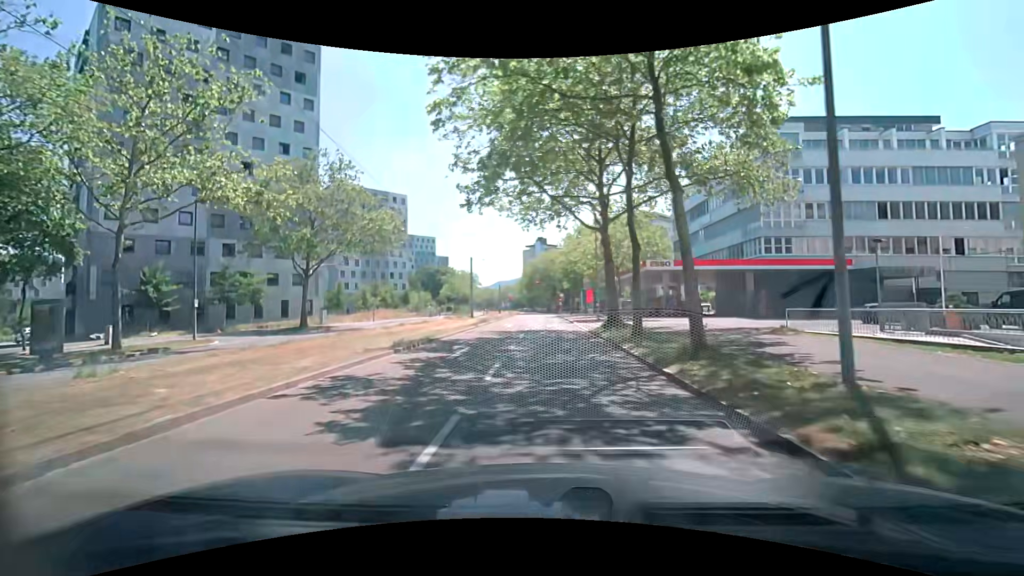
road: tertiary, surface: asphalt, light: Day
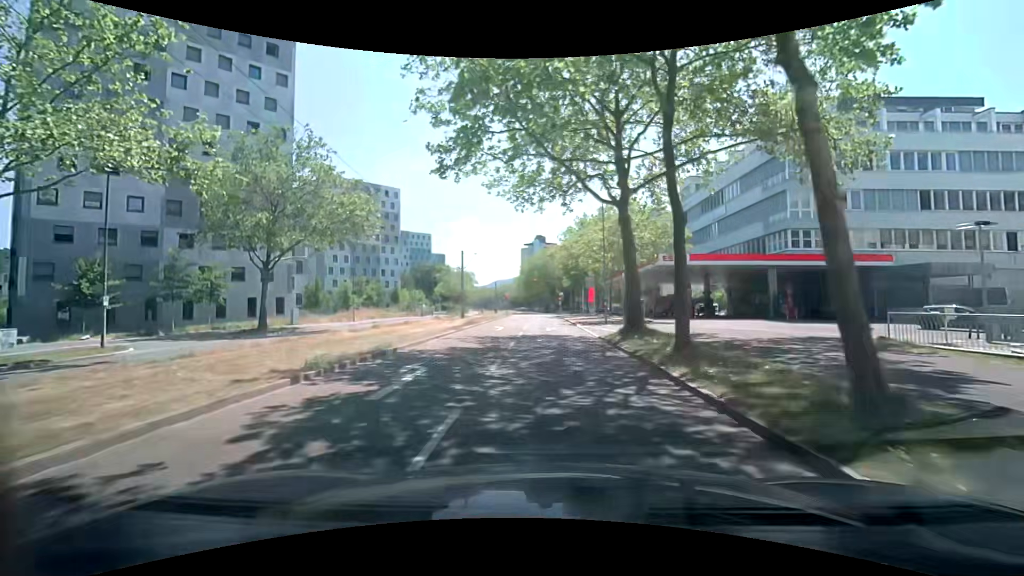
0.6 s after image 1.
(+0.1, +5.7) m; +1°
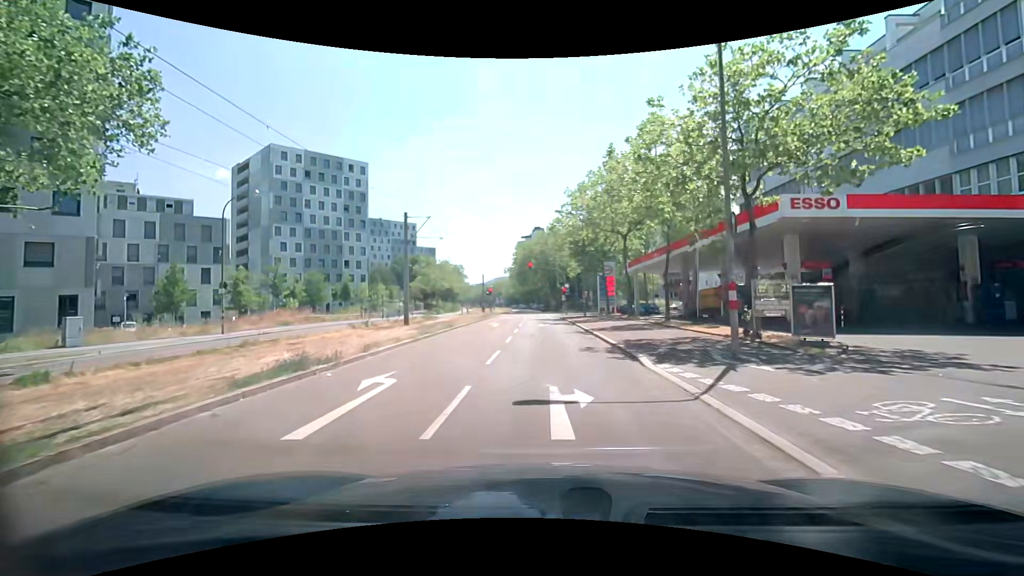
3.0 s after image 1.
(+0.1, +22.1) m; 0°
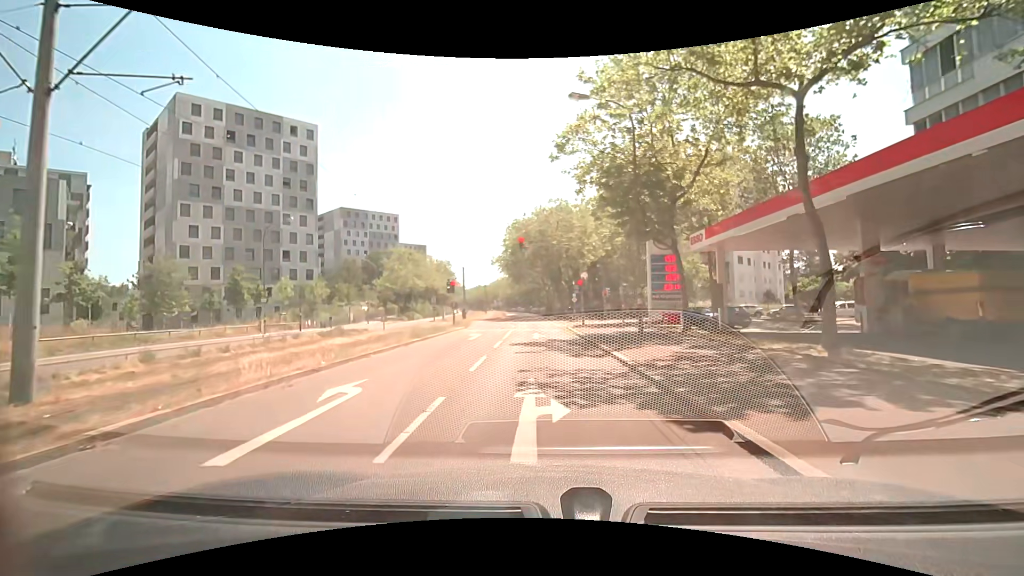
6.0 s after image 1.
(+0.3, +24.2) m; 0°
